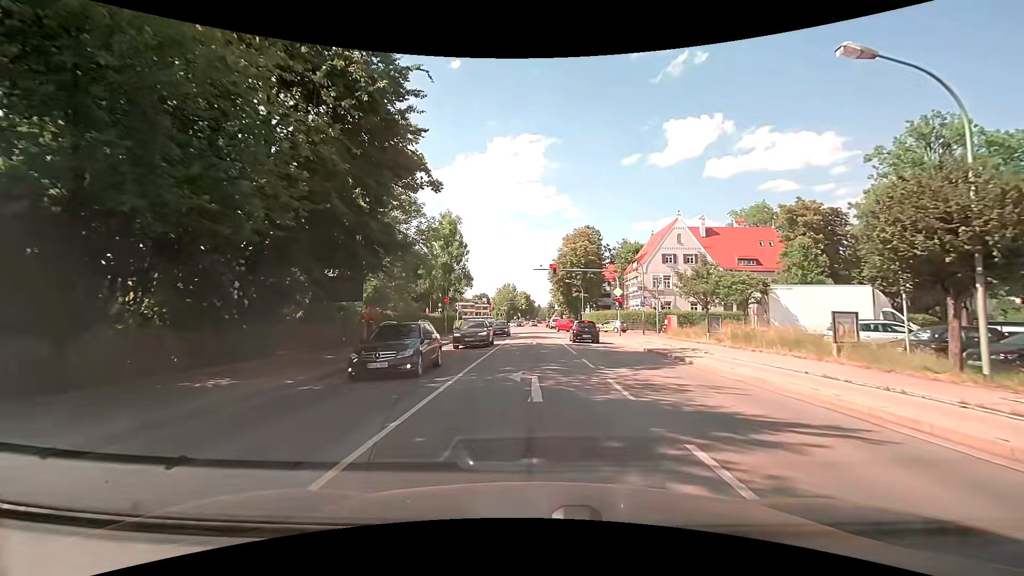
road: secondary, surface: asphalt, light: Day
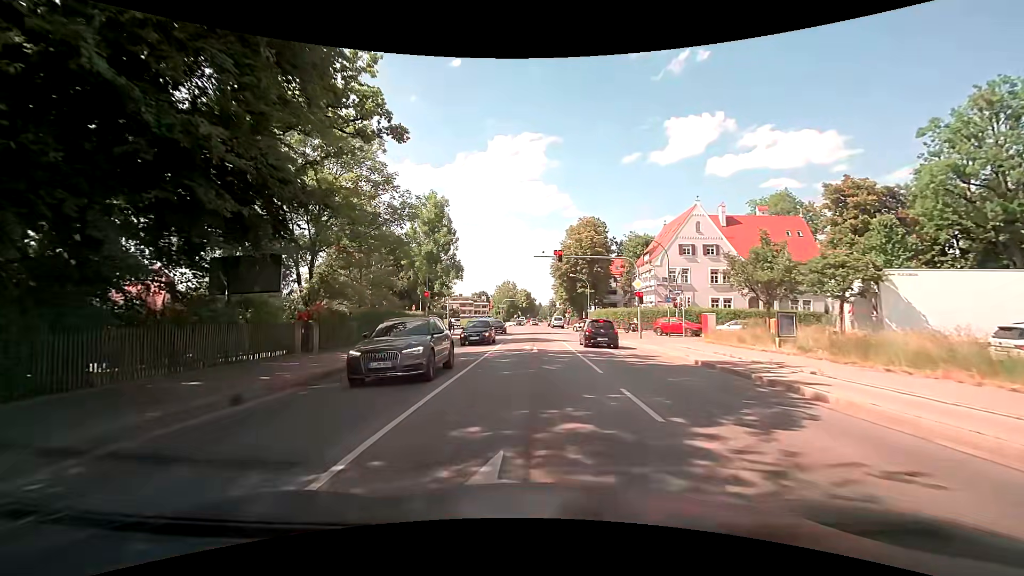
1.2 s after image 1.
(0.0, +7.7) m; 0°
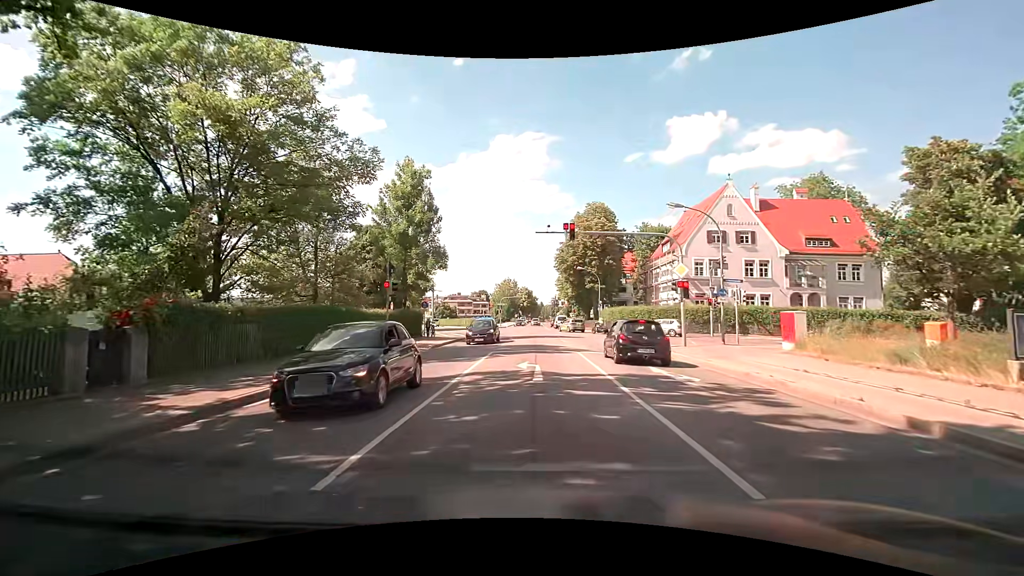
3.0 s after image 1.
(0.0, +9.4) m; -1°
(0, +10) (0, +20) (0, +30) (0, +40) (0, +50) (-1, +60) (-3, +70) (-6, +79) (-9, +89) (-12, +98) m
